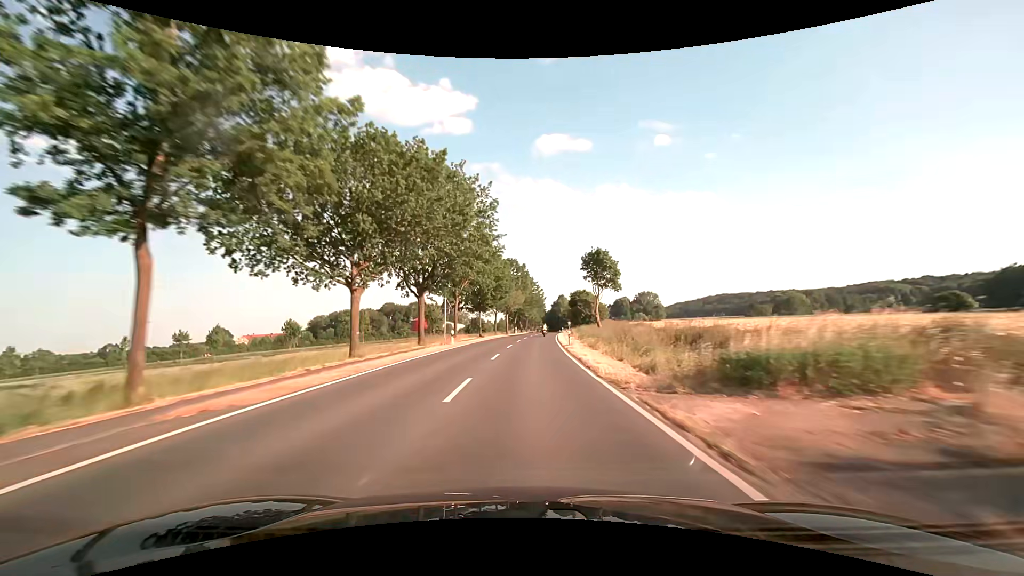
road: secondary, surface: asphalt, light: Day
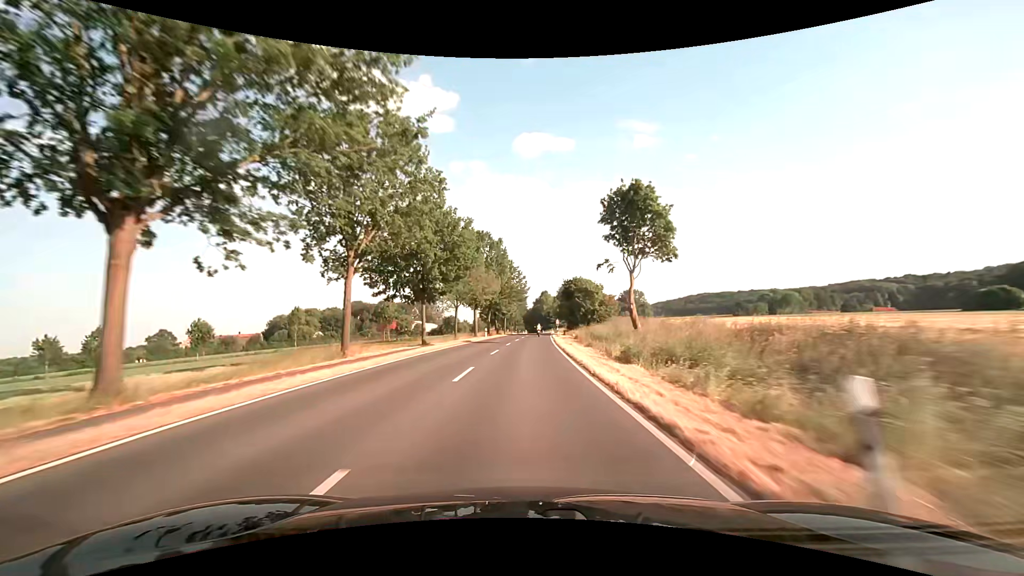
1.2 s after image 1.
(+0.6, +30.0) m; +2°
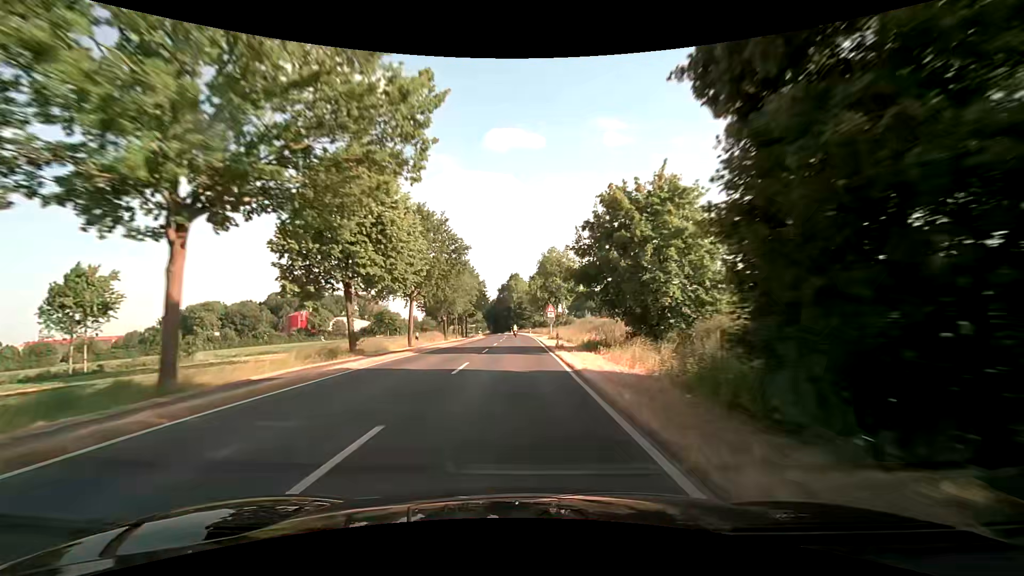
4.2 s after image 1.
(+2.7, +75.1) m; +4°
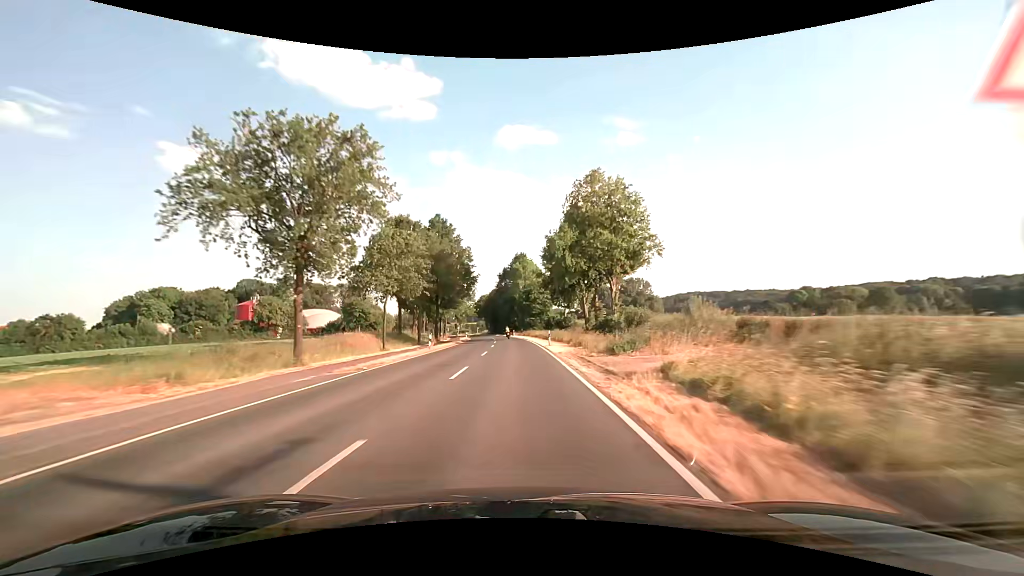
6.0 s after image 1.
(0.0, +44.9) m; 0°
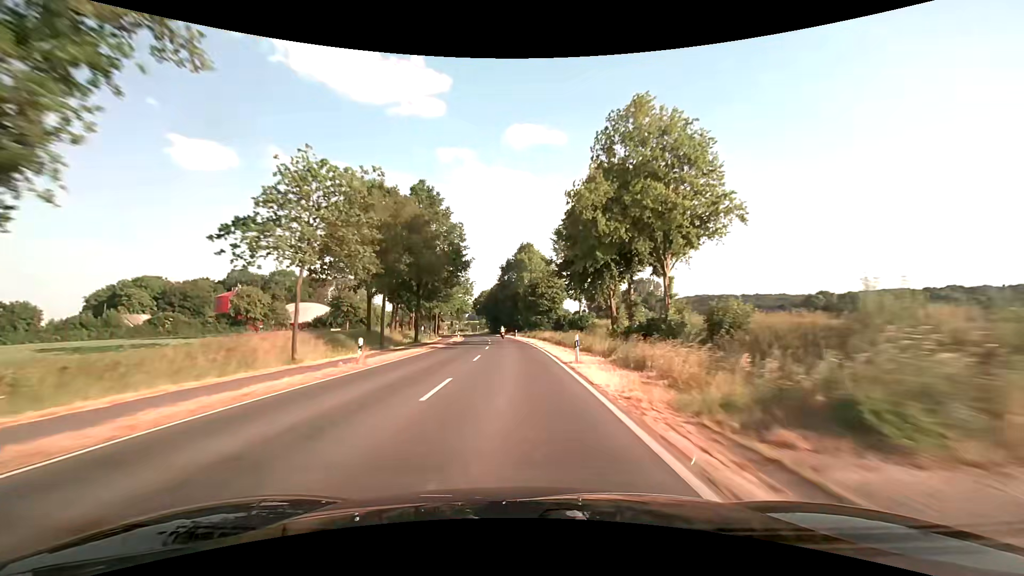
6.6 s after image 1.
(-0.1, +15.1) m; -1°
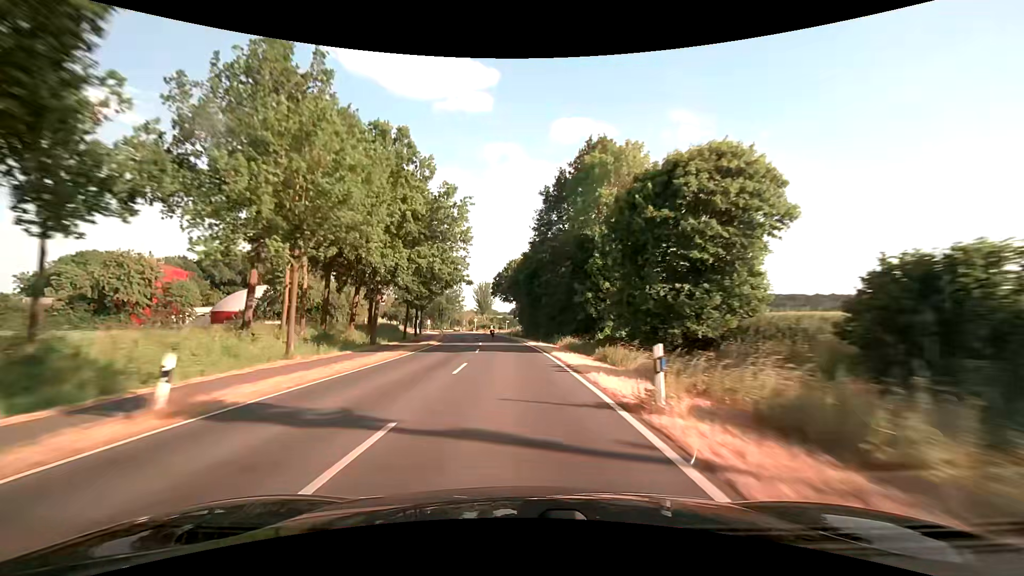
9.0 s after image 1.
(-2.1, +61.5) m; -5°
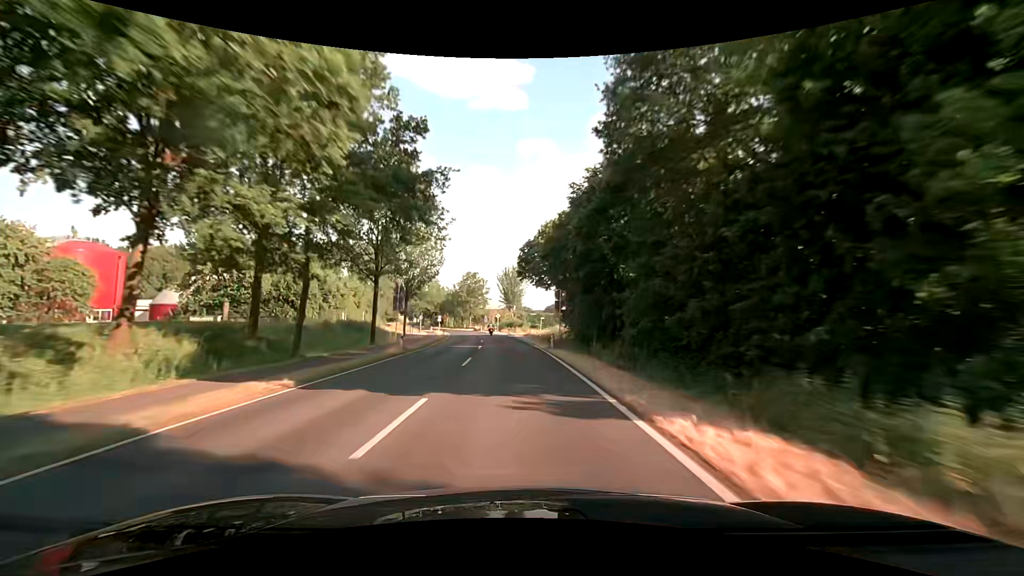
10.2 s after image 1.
(-0.9, +31.2) m; -3°
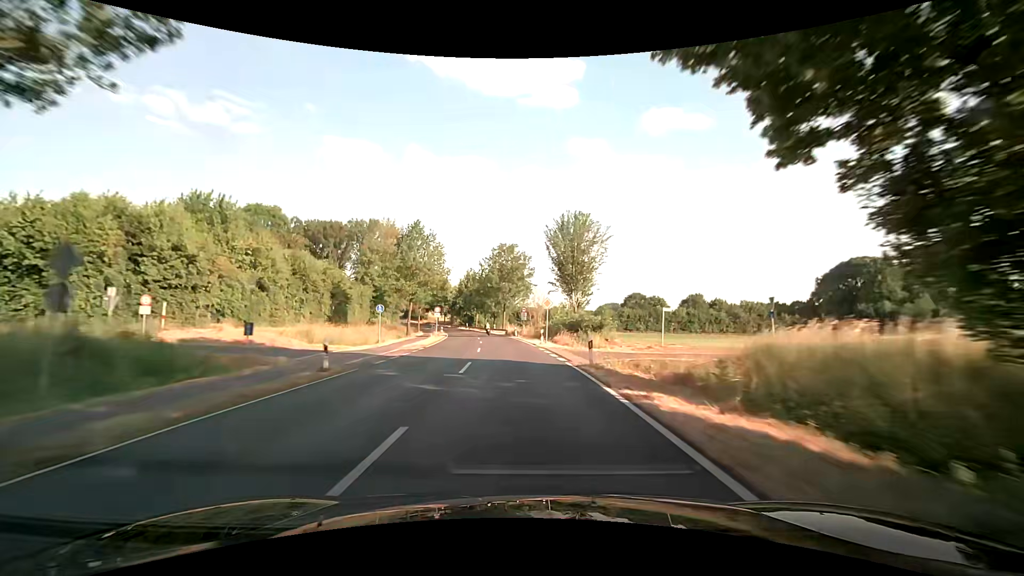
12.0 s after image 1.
(-3.1, +46.8) m; -7°
(0, +10) (0, +20) (-1, +30) (-1, +40) (-2, +50) (-3, +60) (-5, +70) (-7, +80) (-8, +89) (-10, +99) m
